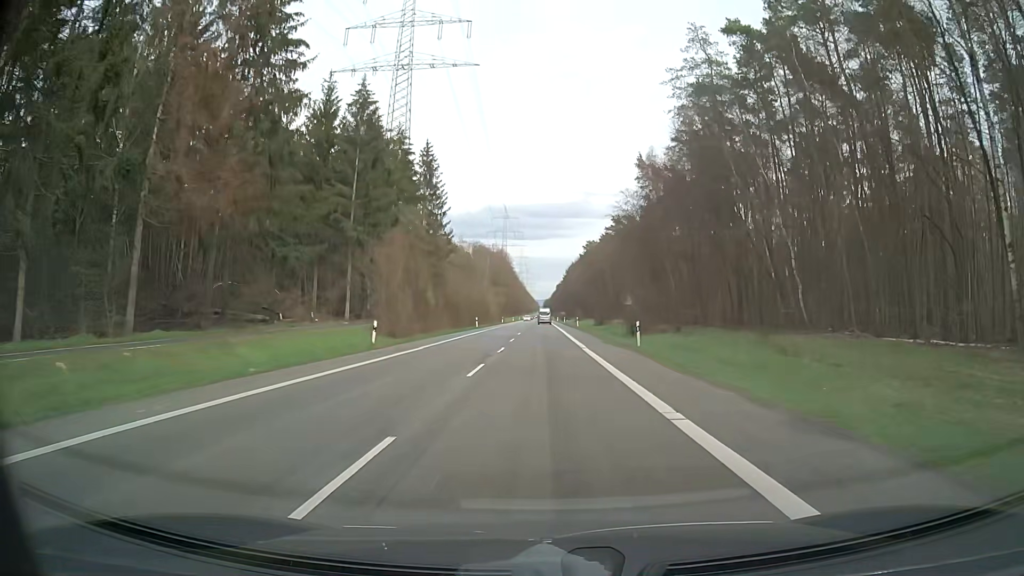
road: secondary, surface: asphalt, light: Day
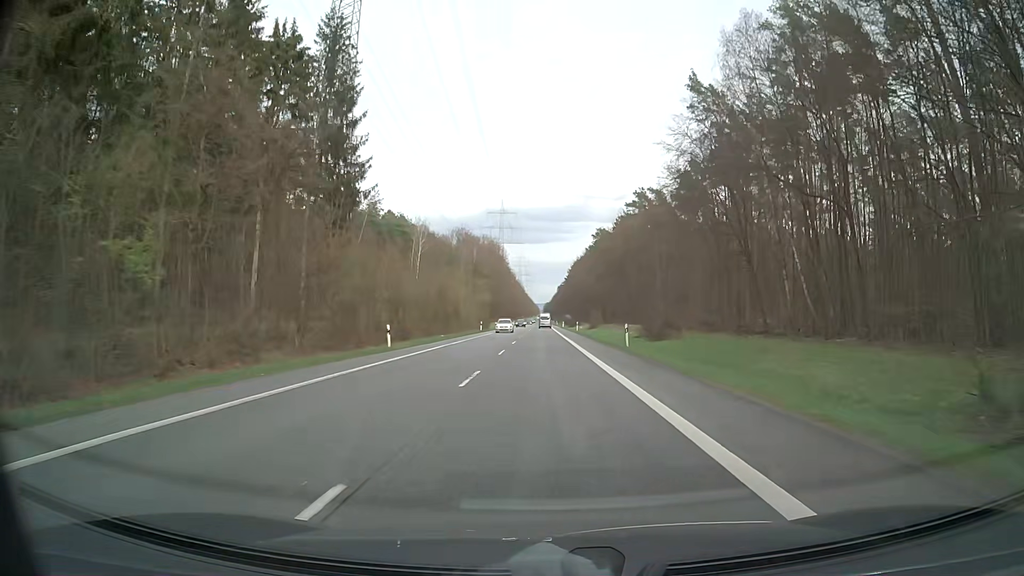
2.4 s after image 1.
(+0.3, +45.9) m; +1°
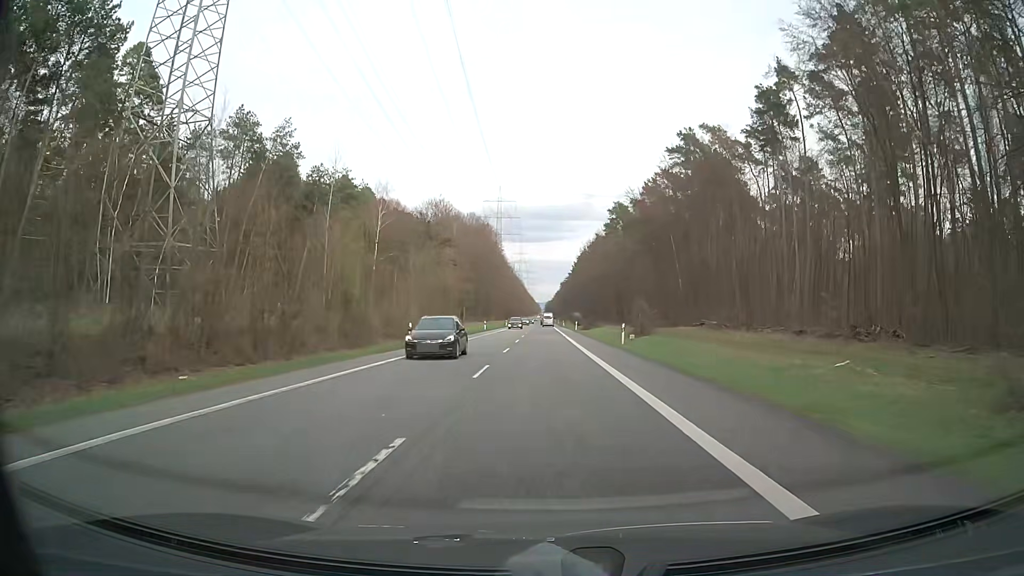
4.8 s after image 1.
(-0.3, +46.2) m; -1°
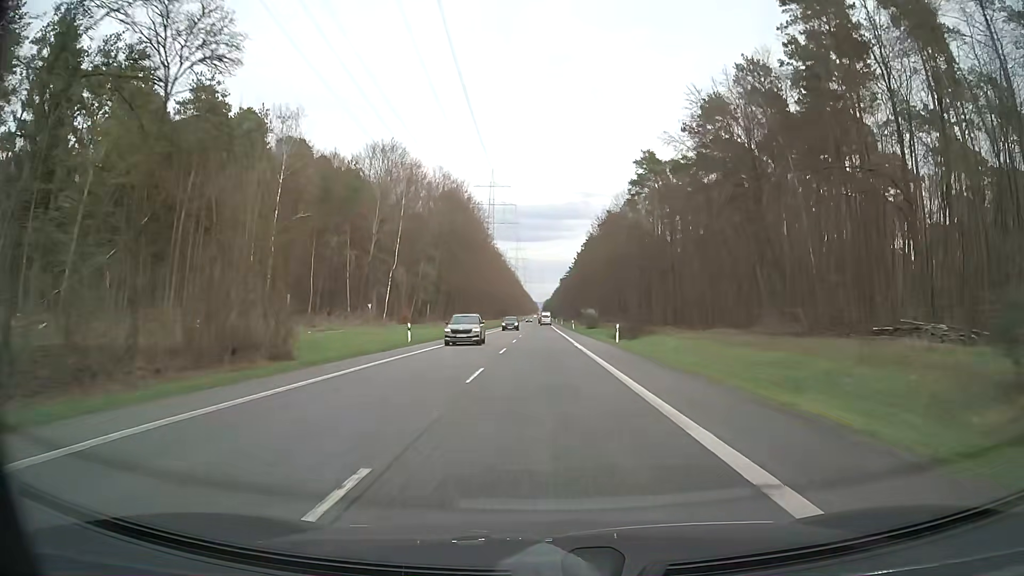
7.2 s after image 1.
(+0.1, +50.1) m; 0°
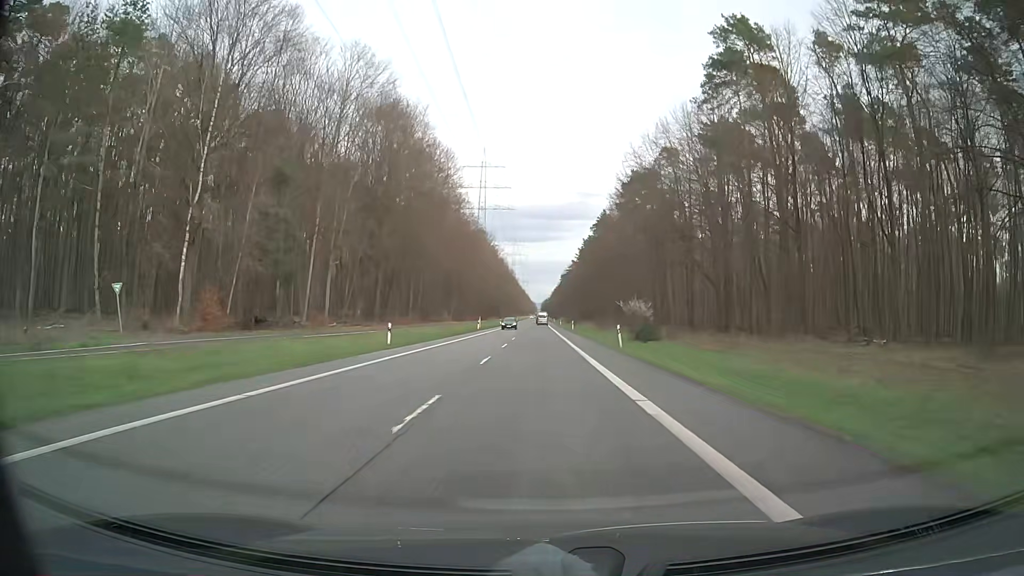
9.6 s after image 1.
(+0.7, +54.5) m; +1°
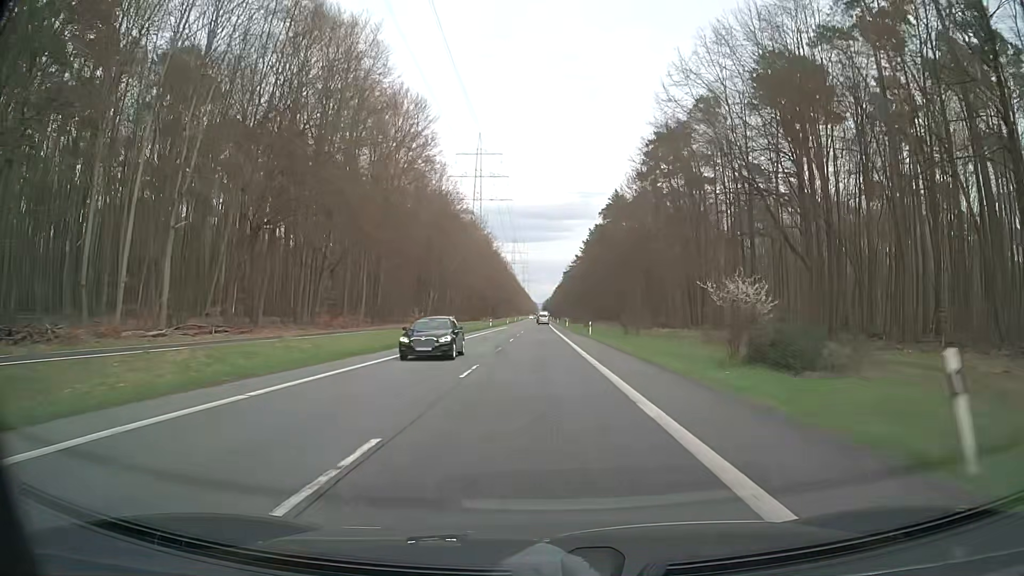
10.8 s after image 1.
(0.0, +28.7) m; 0°
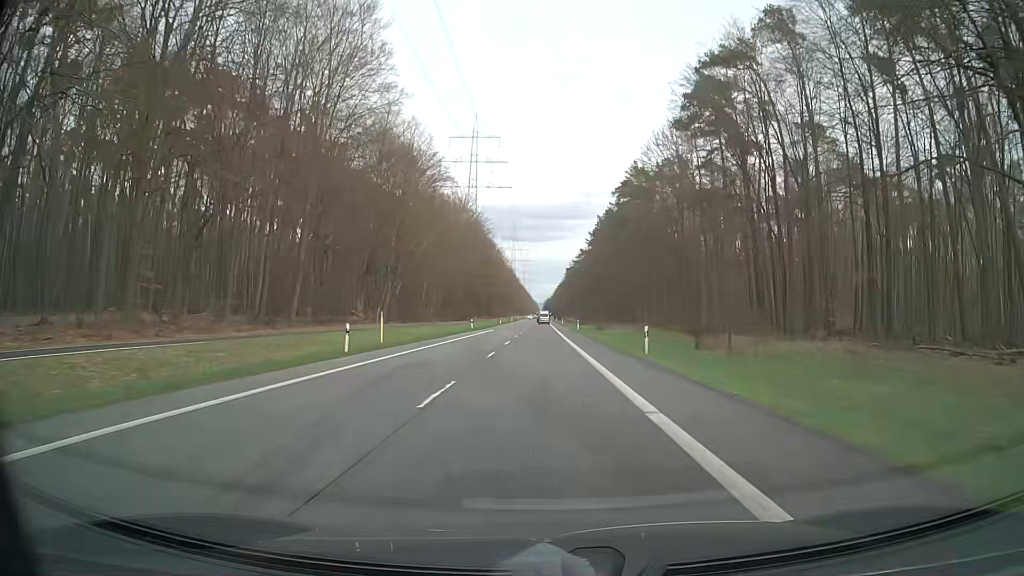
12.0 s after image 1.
(-0.1, +29.6) m; 0°
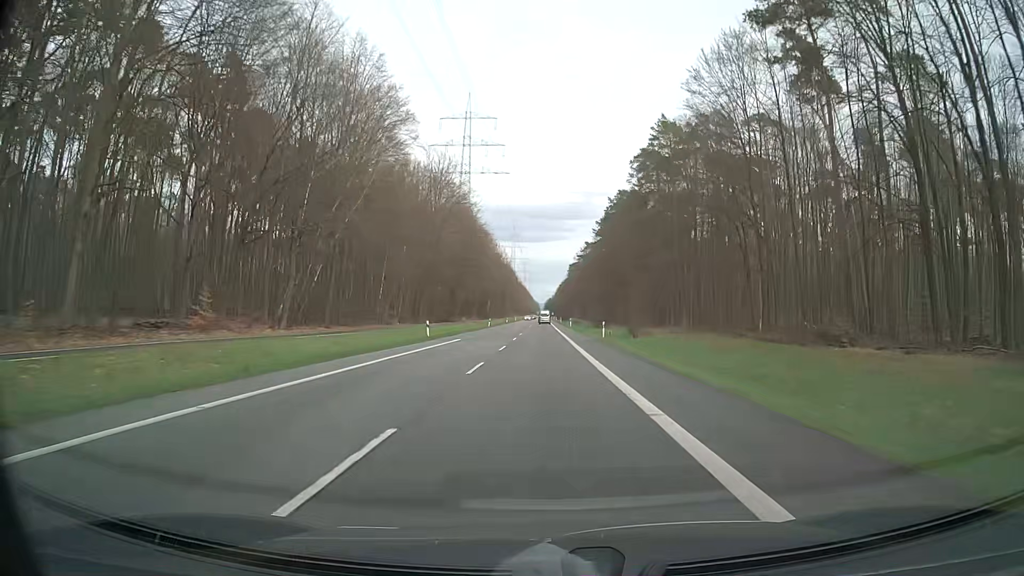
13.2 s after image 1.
(0.0, +30.2) m; 0°
(0, +10) (0, +20) (0, +30) (0, +40) (0, +50) (0, +60) (0, +70) (0, +80) (0, +90) (0, +100) m
